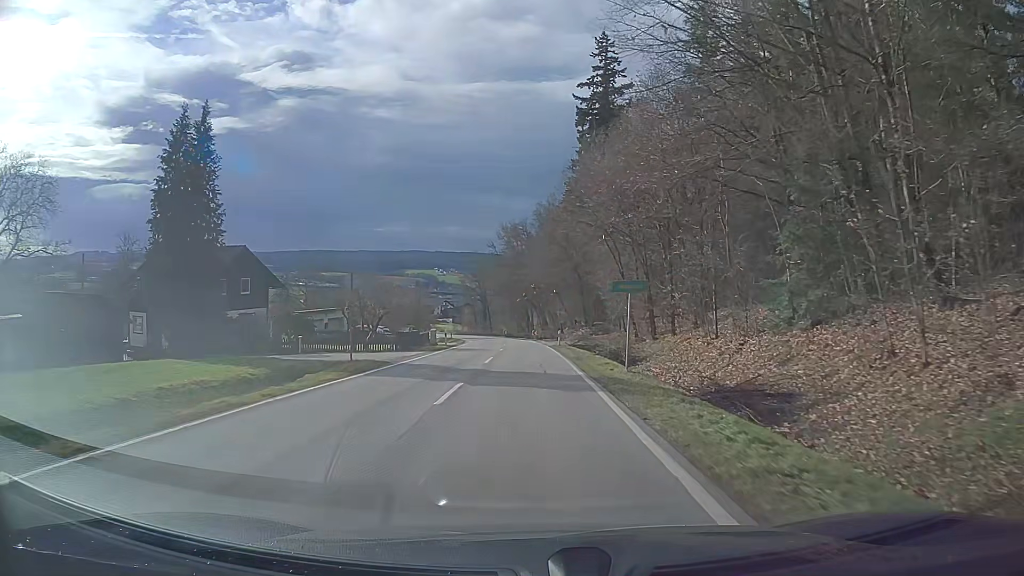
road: tertiary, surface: asphalt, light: Day
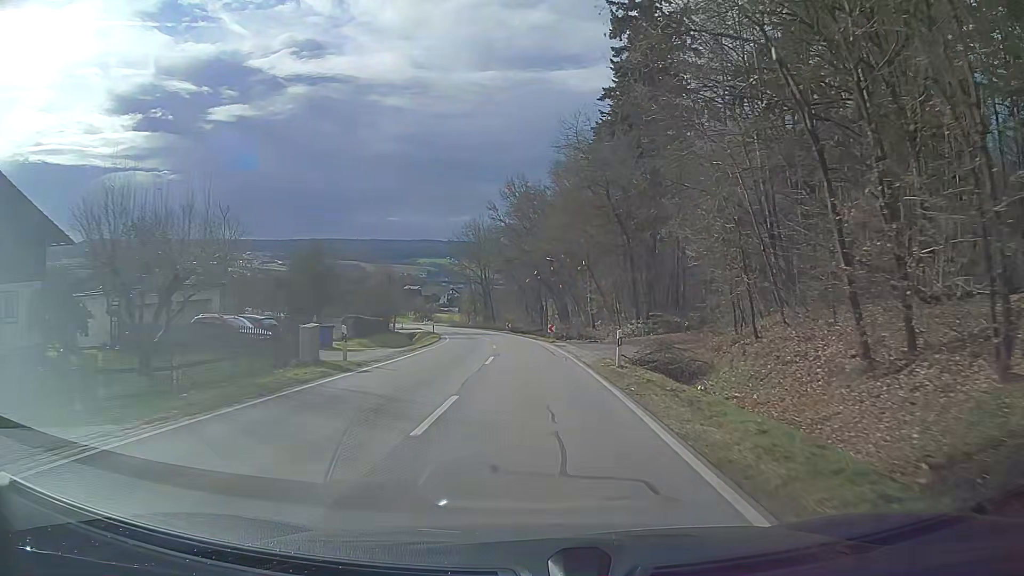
(-0.3, +27.3) m; -1°
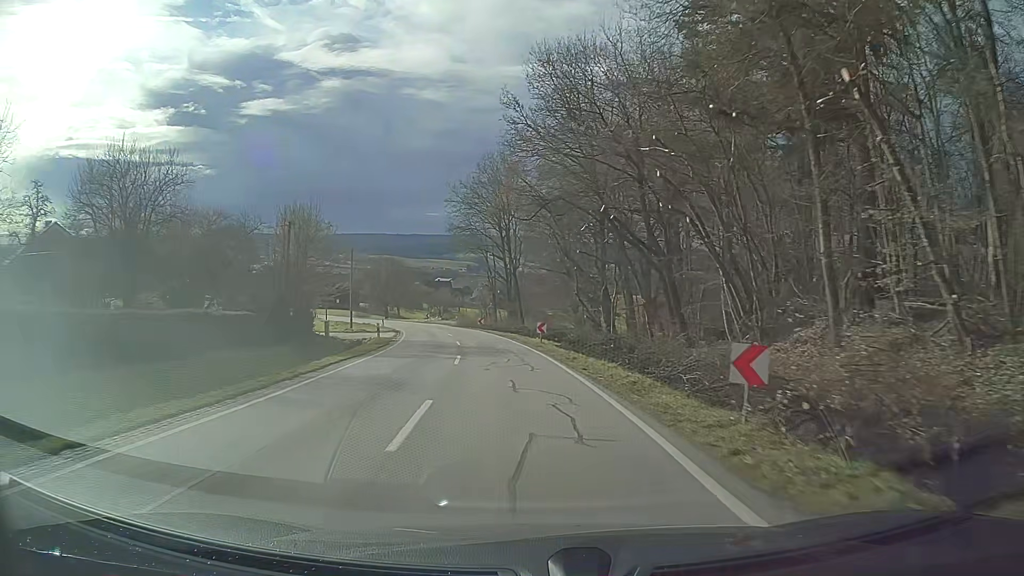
(-0.9, +37.0) m; -4°
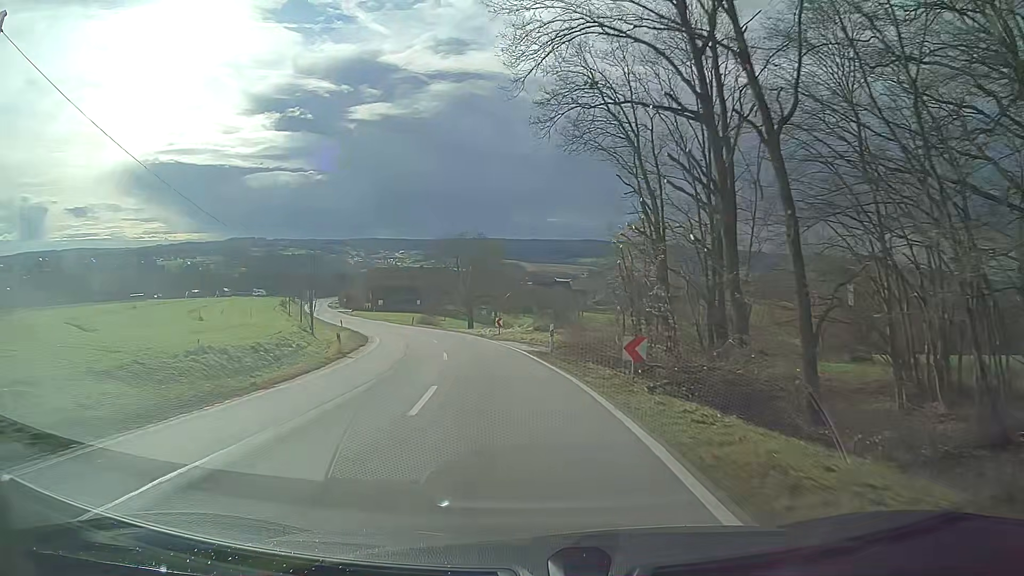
(-4.0, +45.5) m; -11°
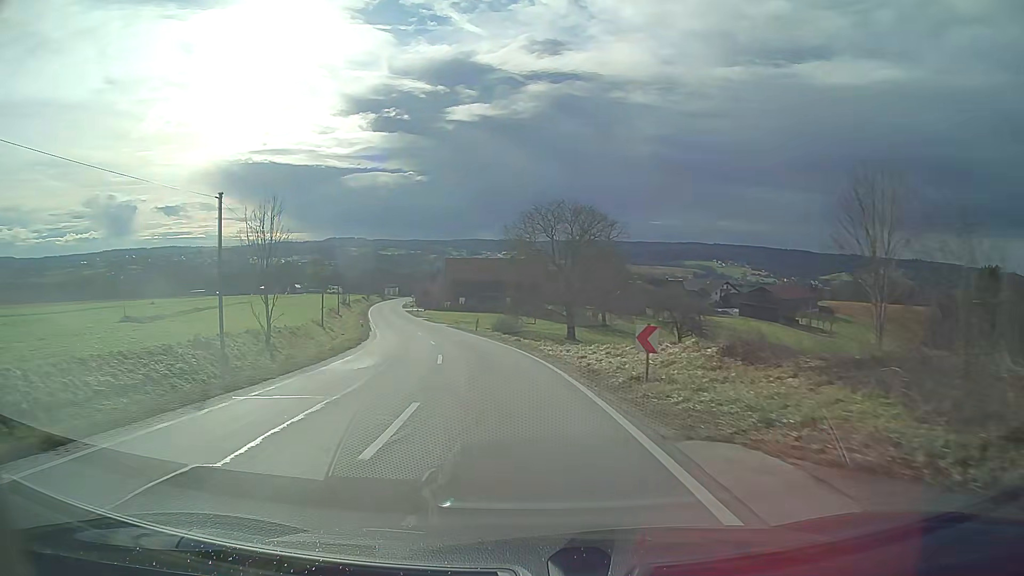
(-2.0, +27.2) m; -9°
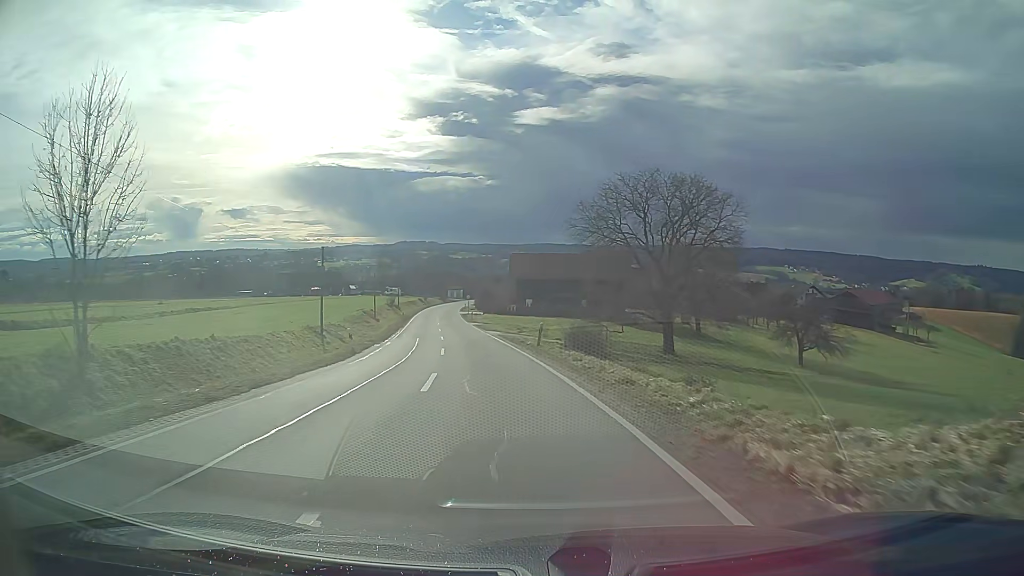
(-1.0, +18.2) m; -6°
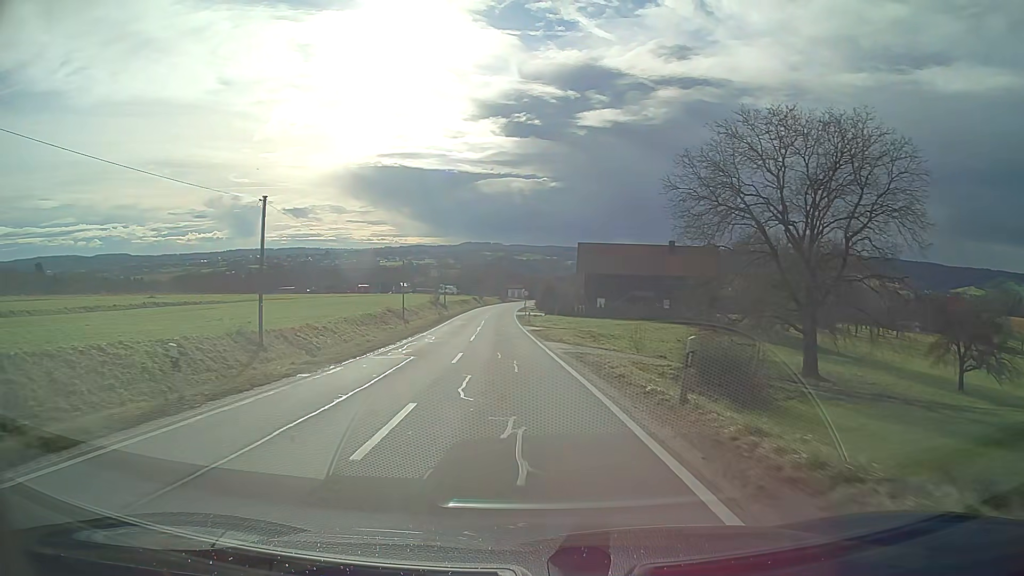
(-0.9, +18.2) m; -5°
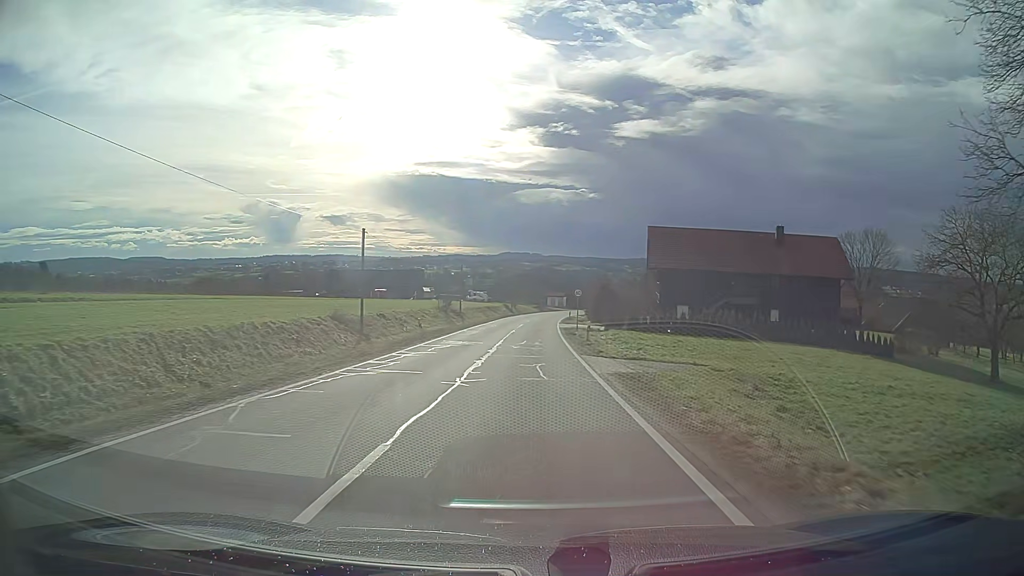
(-0.9, +27.5) m; -3°
